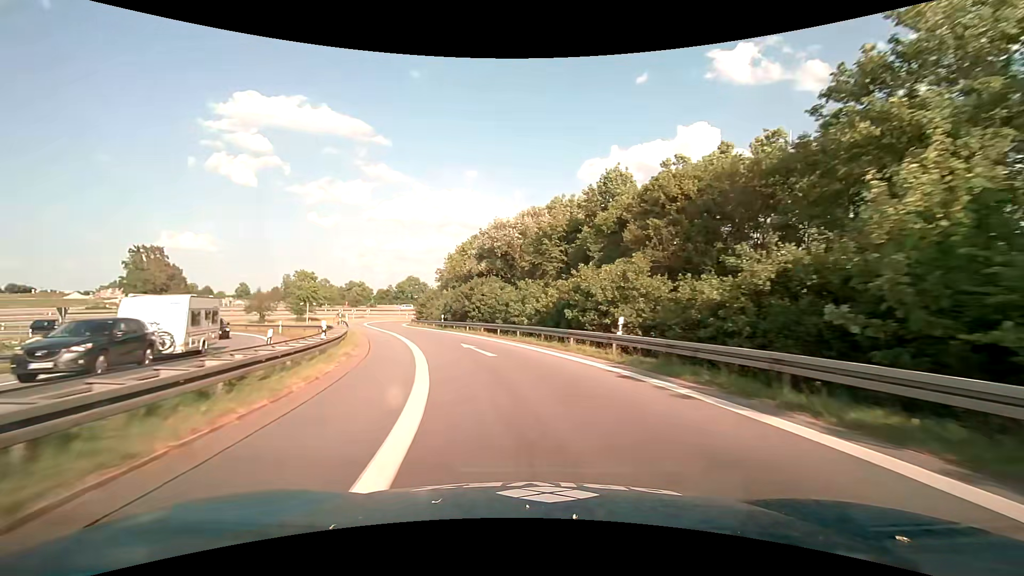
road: motorway_link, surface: asphalt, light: Day
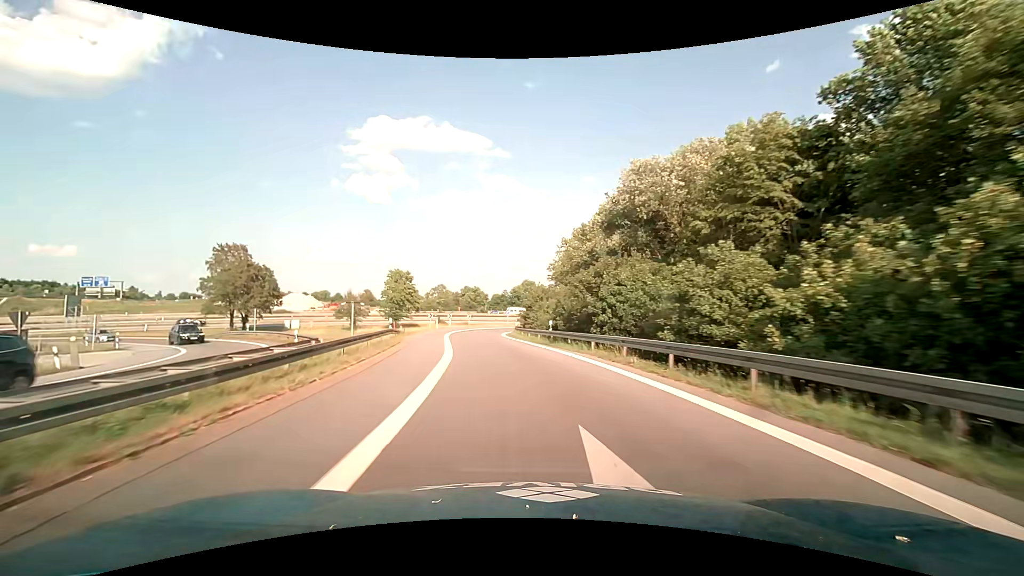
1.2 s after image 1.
(-1.9, +17.9) m; -12°
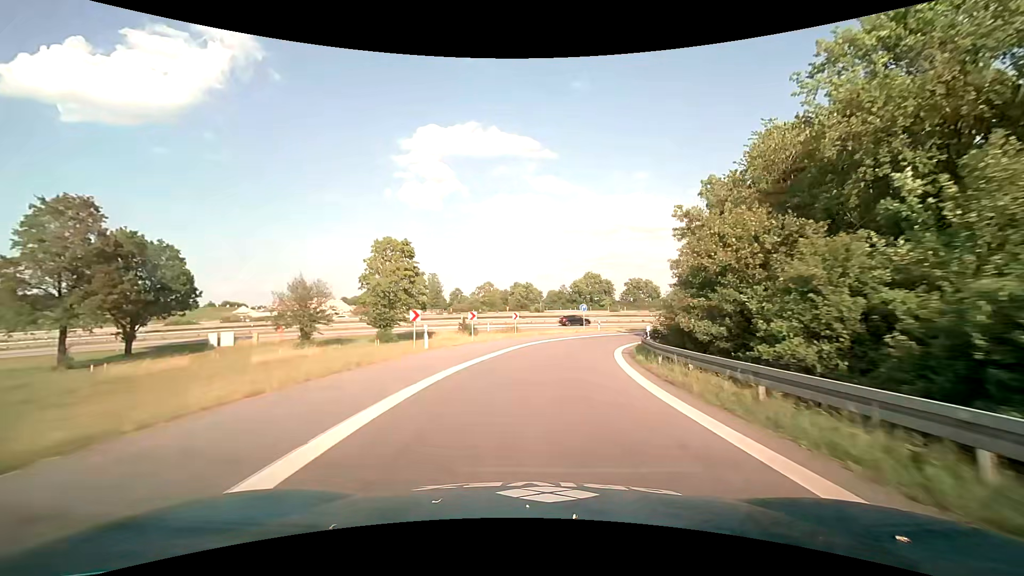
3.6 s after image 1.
(-4.3, +36.5) m; -7°
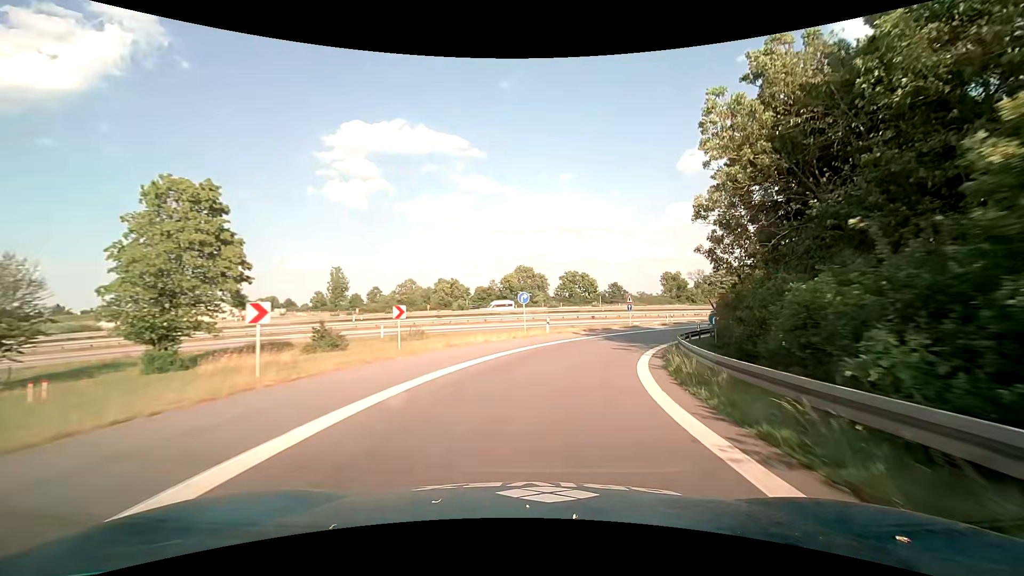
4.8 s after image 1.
(+1.1, +18.8) m; +8°
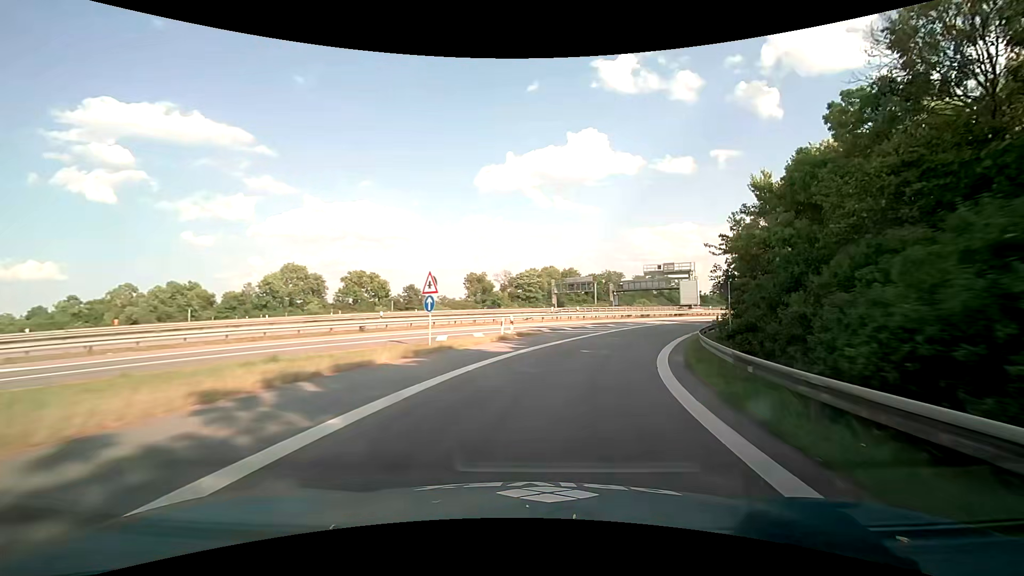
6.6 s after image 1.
(+4.8, +28.0) m; +21°
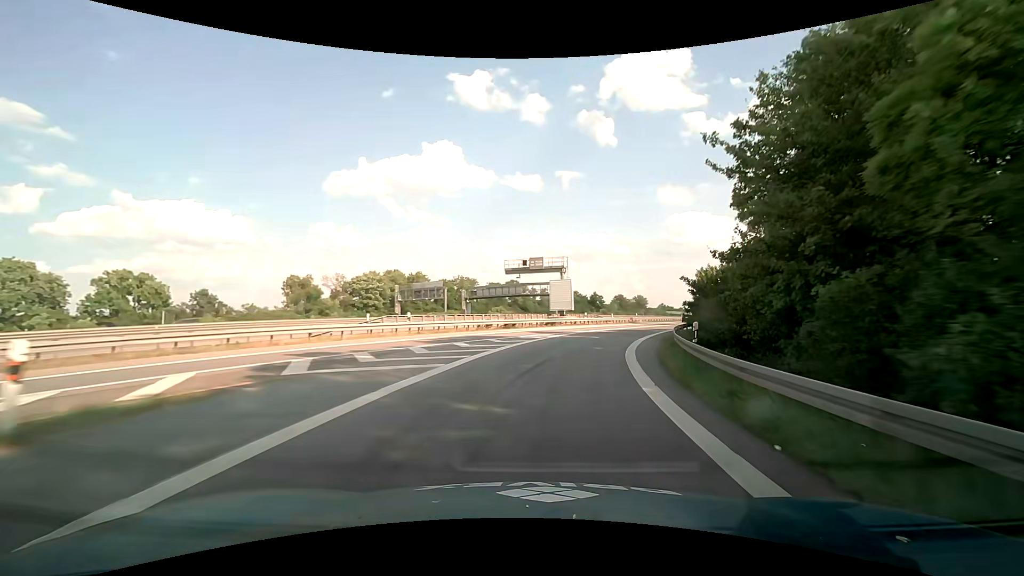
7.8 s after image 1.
(+3.1, +18.9) m; +18°
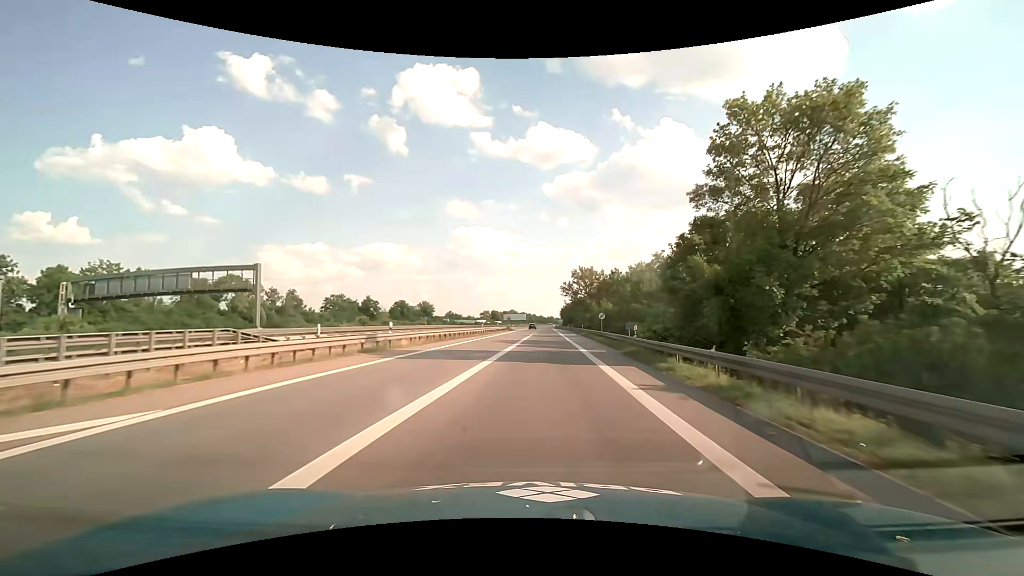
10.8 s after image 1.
(+11.4, +48.6) m; +24°
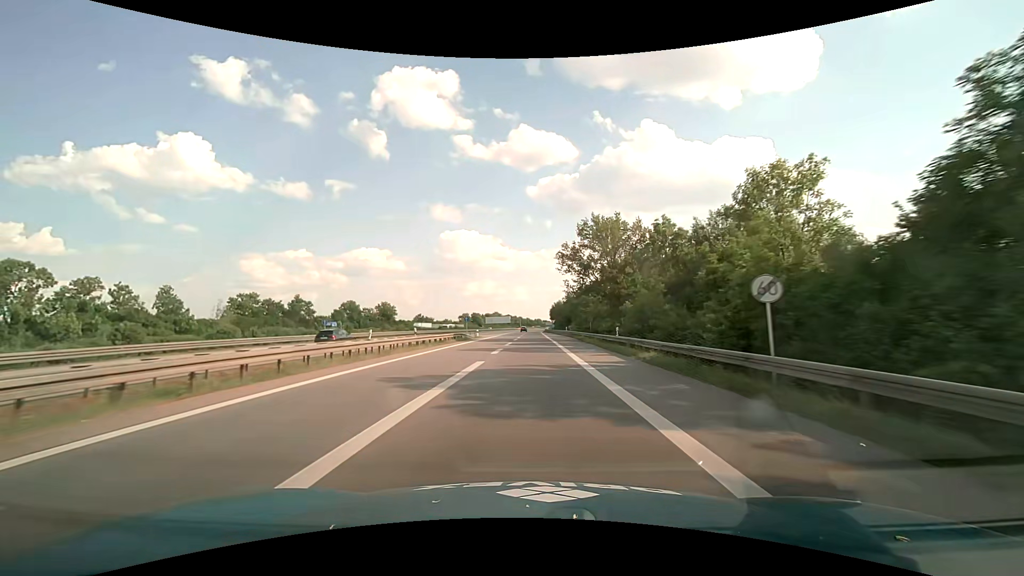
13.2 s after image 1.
(+1.8, +45.6) m; +2°
(0, +10) (-1, +20) (-1, +30) (-1, +40) (-2, +50) (-2, +60) (-3, +70) (-3, +80) (-3, +90) (-3, +100) m
